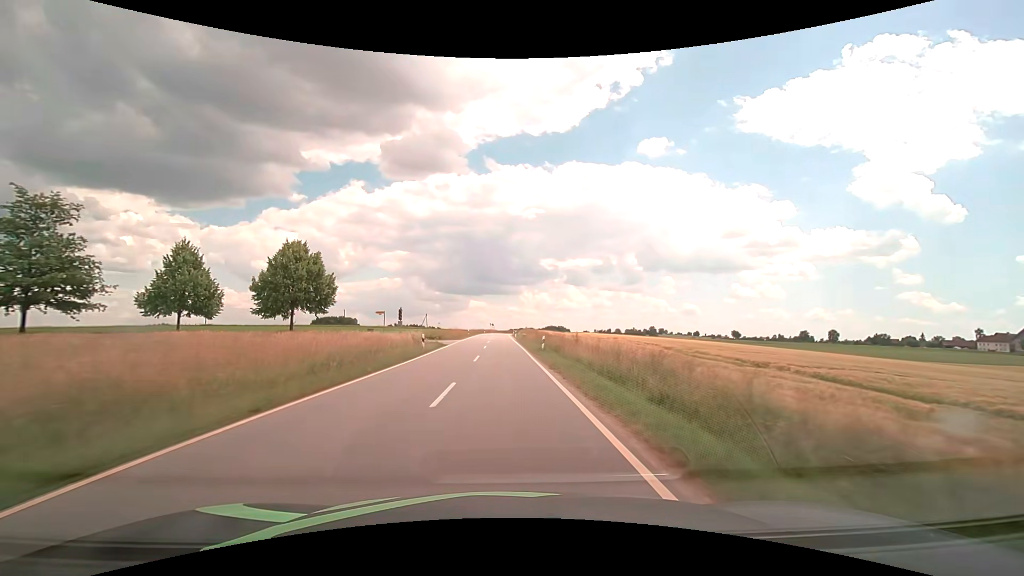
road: tertiary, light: Day
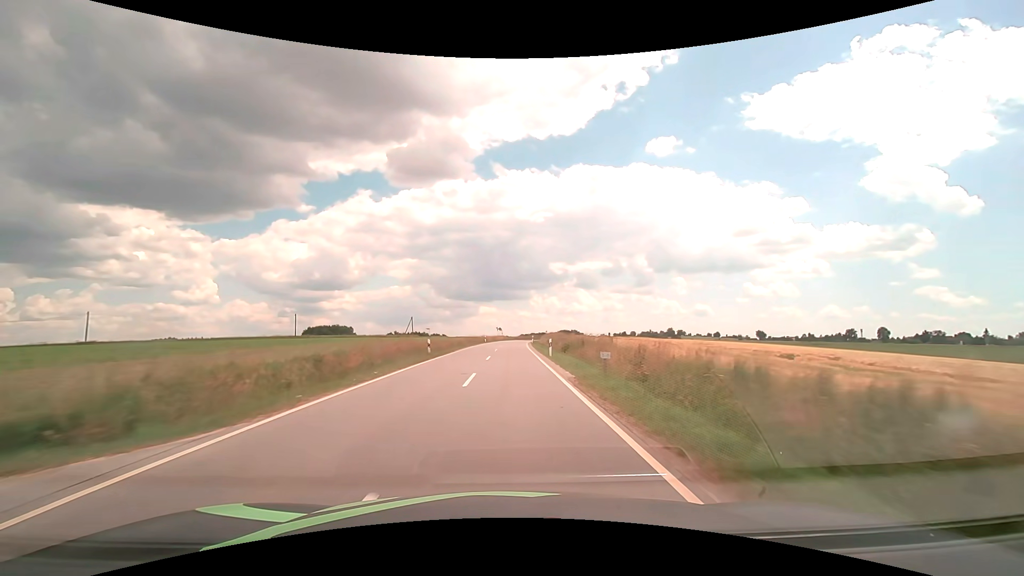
(-0.5, +45.4) m; -1°
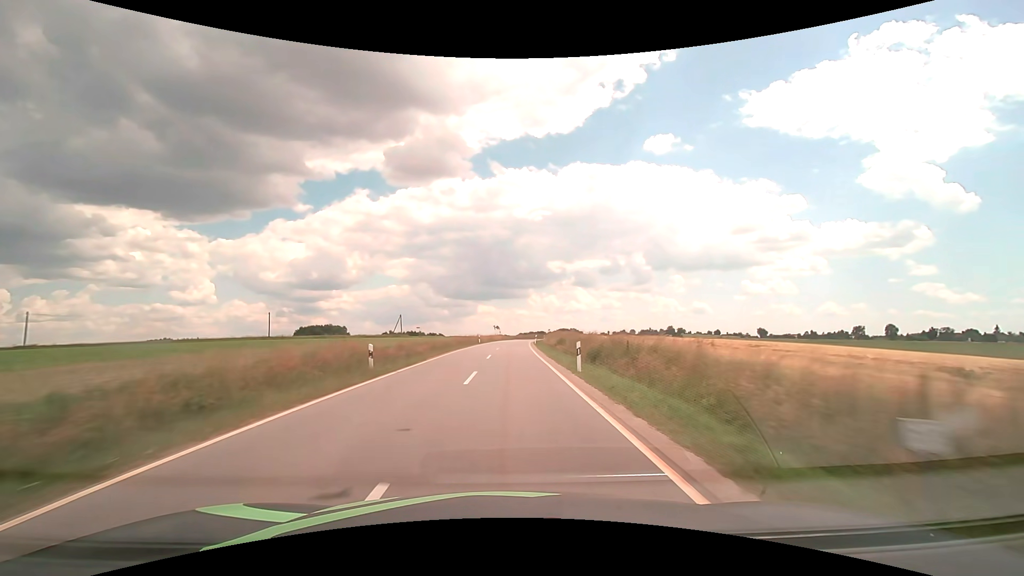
(0.0, +12.0) m; 0°
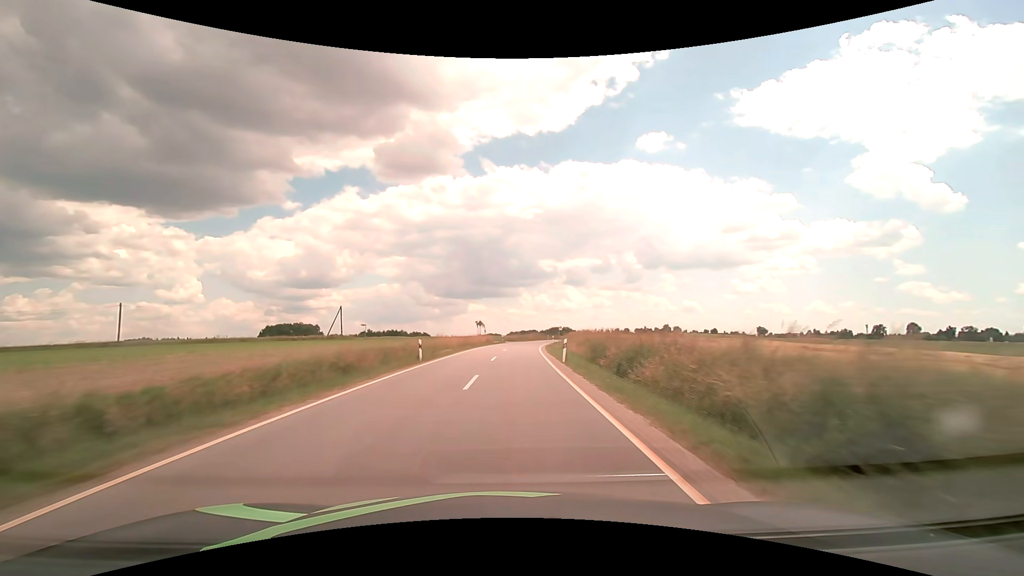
(+0.3, +37.8) m; +1°
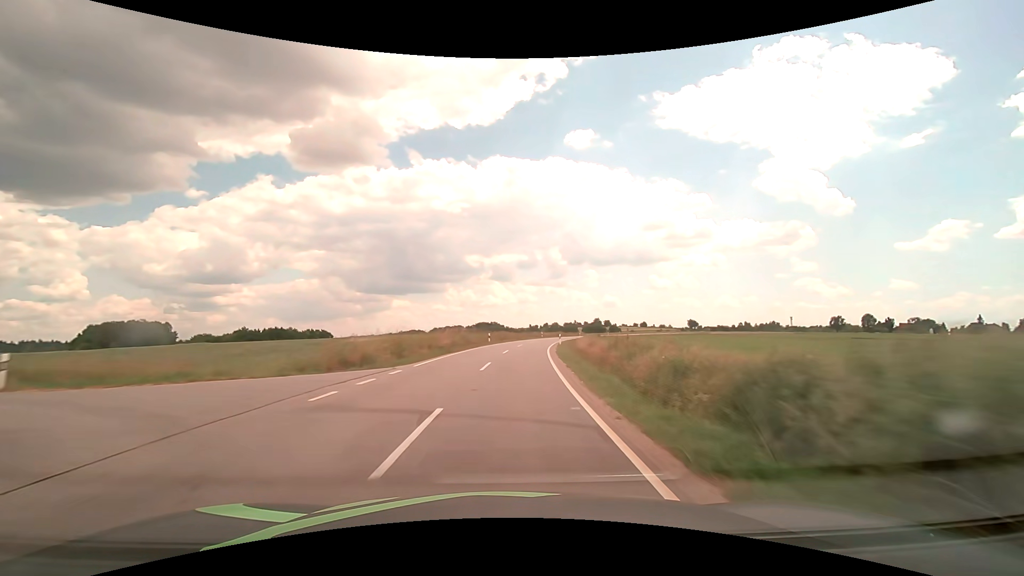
(+3.7, +67.9) m; +8°
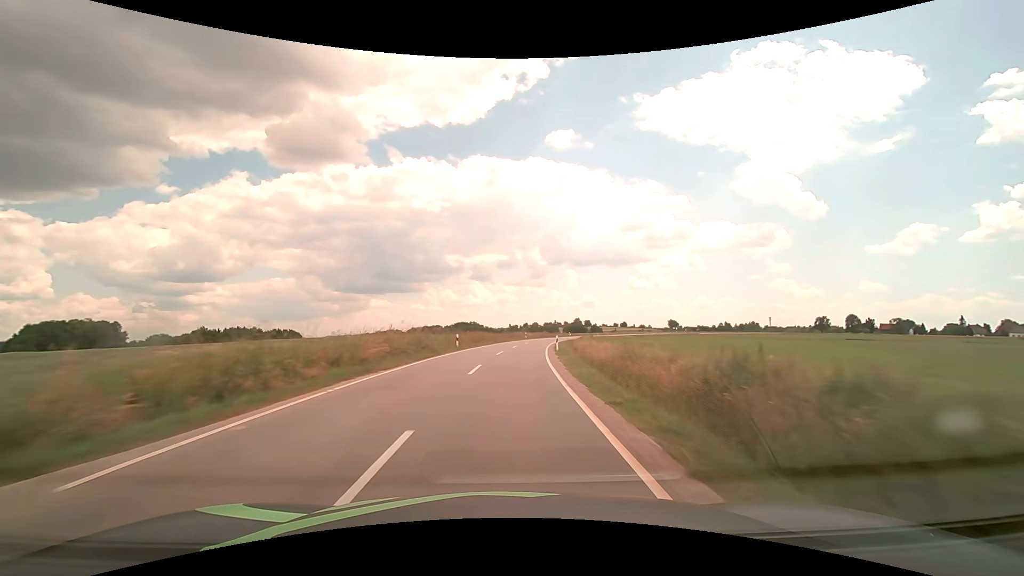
(+0.3, +14.1) m; +2°
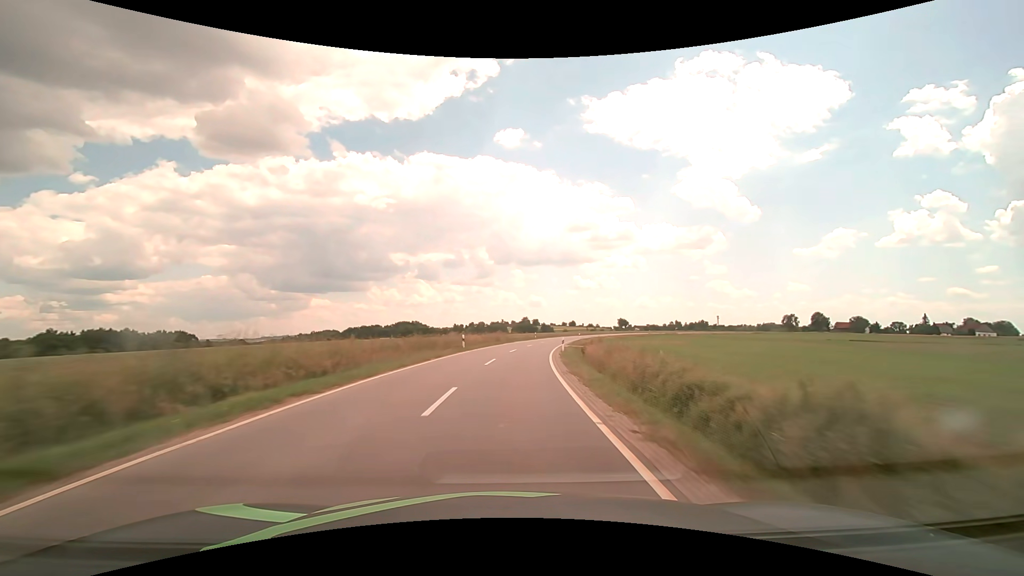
(+2.3, +43.3) m; +6°
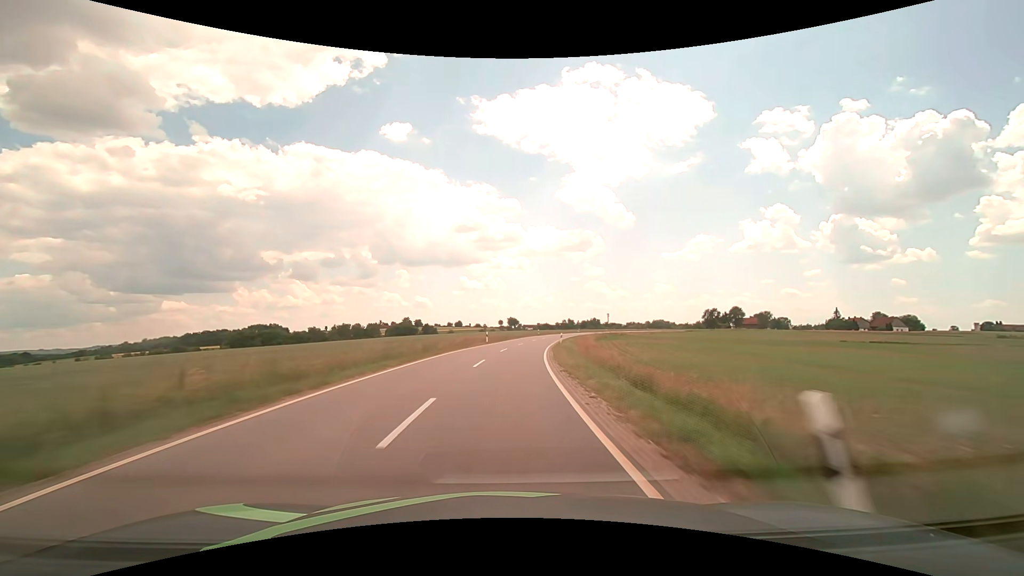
(+8.6, +74.3) m; +13°
(0, +10) (+1, +20) (+1, +30) (+2, +40) (+3, +50) (+5, +60) (+7, +70) (+9, +79) (+11, +89) (+13, +99) m
